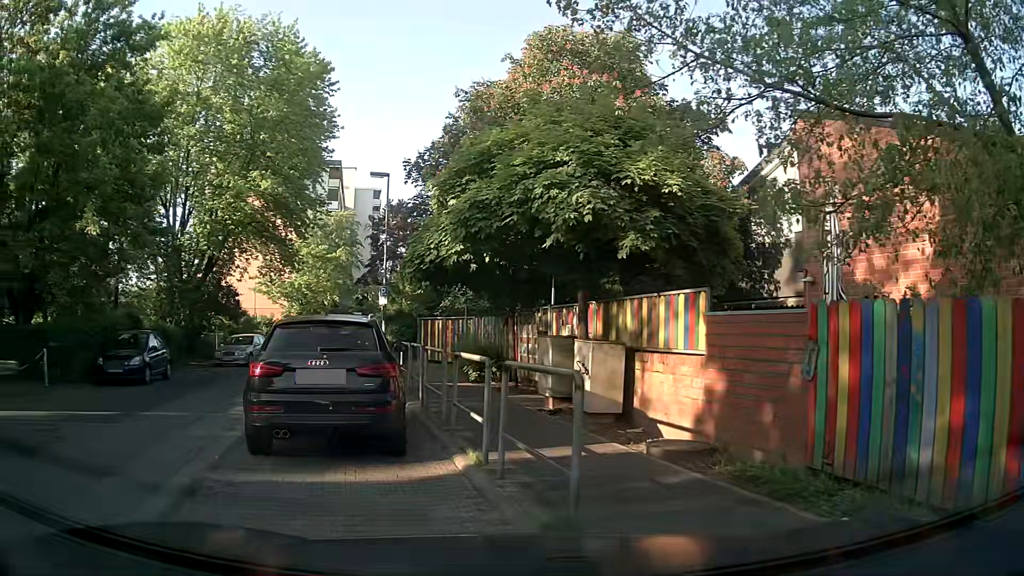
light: Day
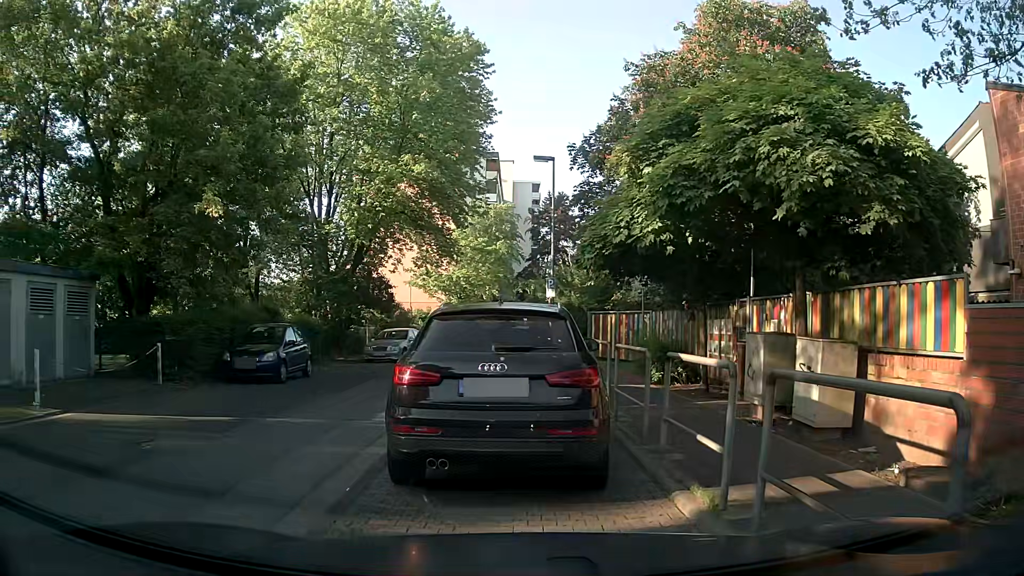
(-0.2, +1.8) m; -11°
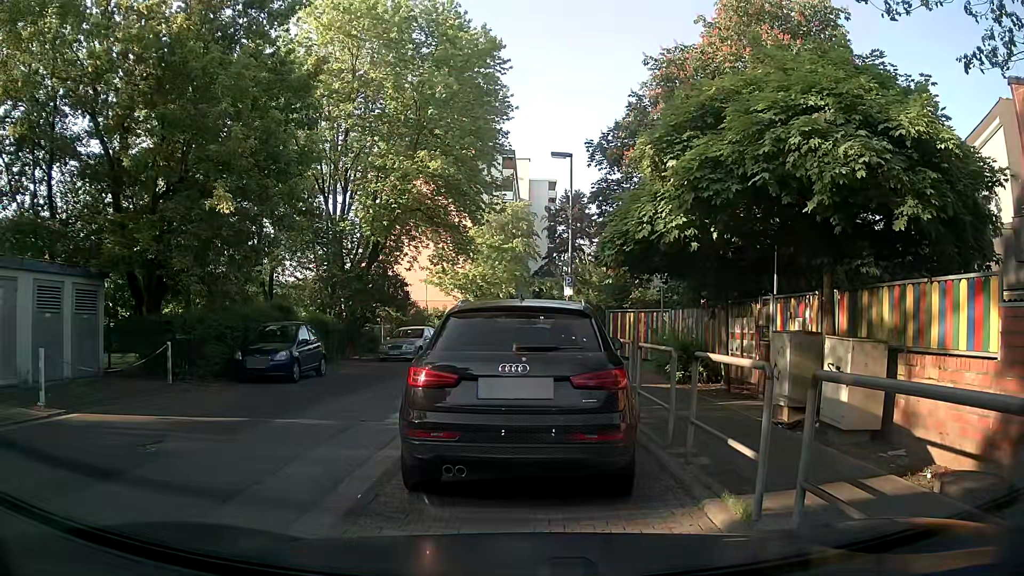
(0.0, +0.3) m; 0°
